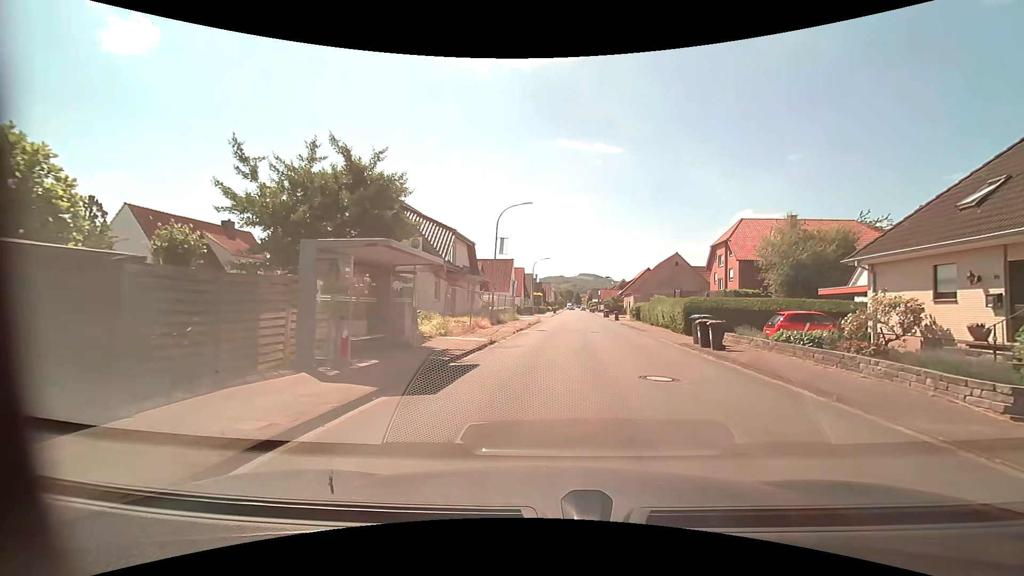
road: residential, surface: asphalt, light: Day
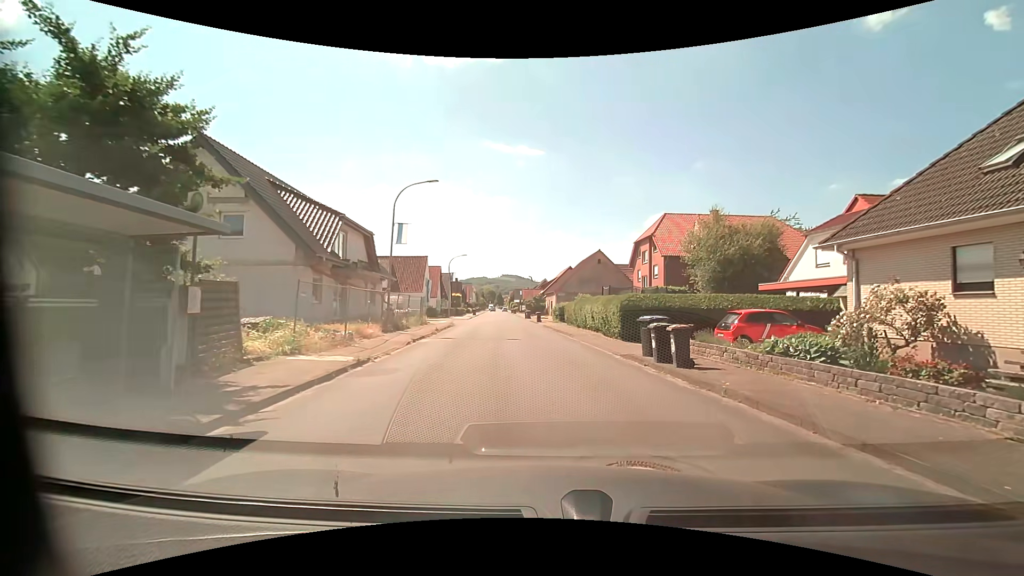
(+0.5, +5.7) m; +10°
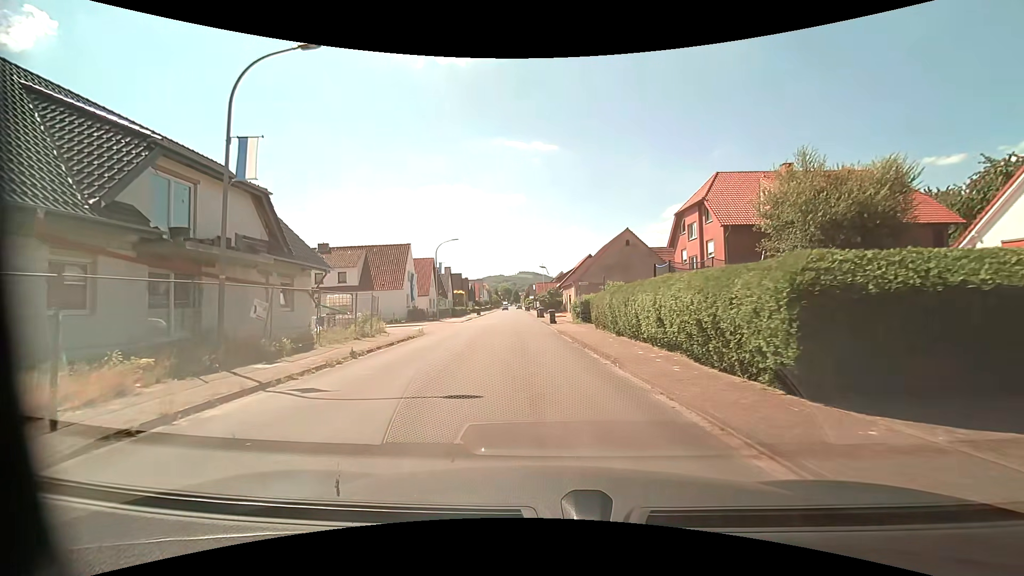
(+0.1, +14.0) m; -2°
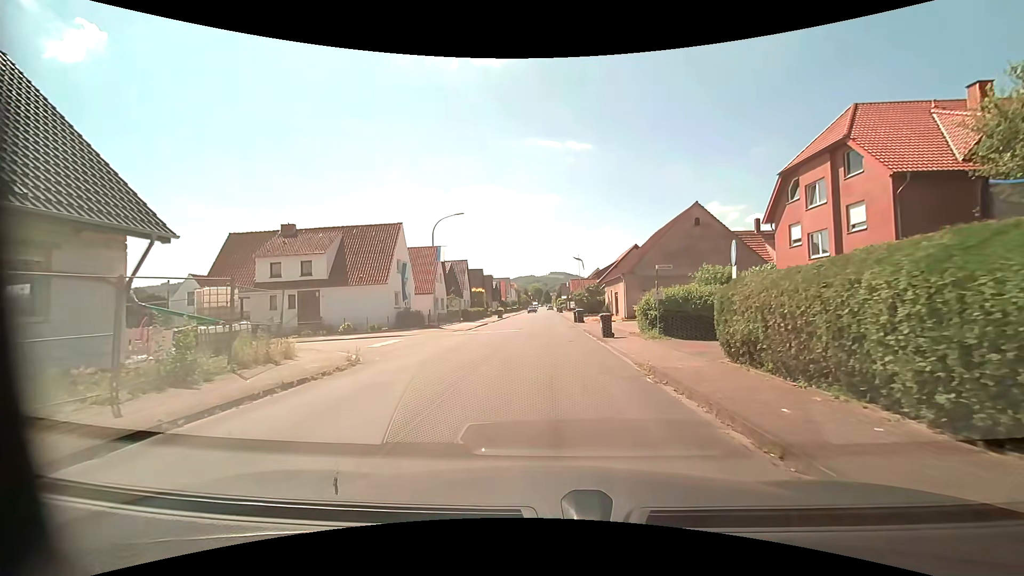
(-0.6, +13.8) m; -4°
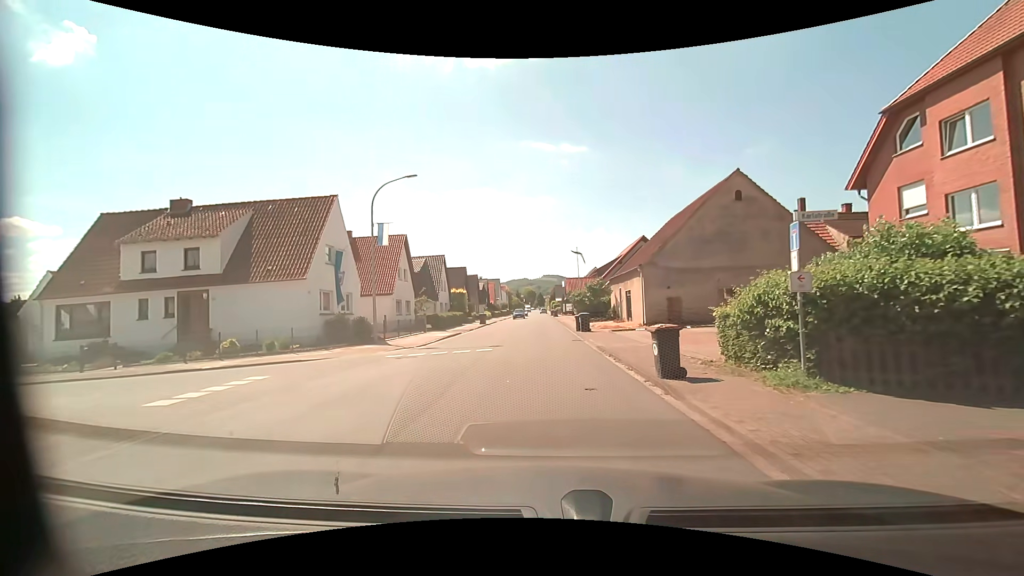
(+0.1, +10.7) m; +1°
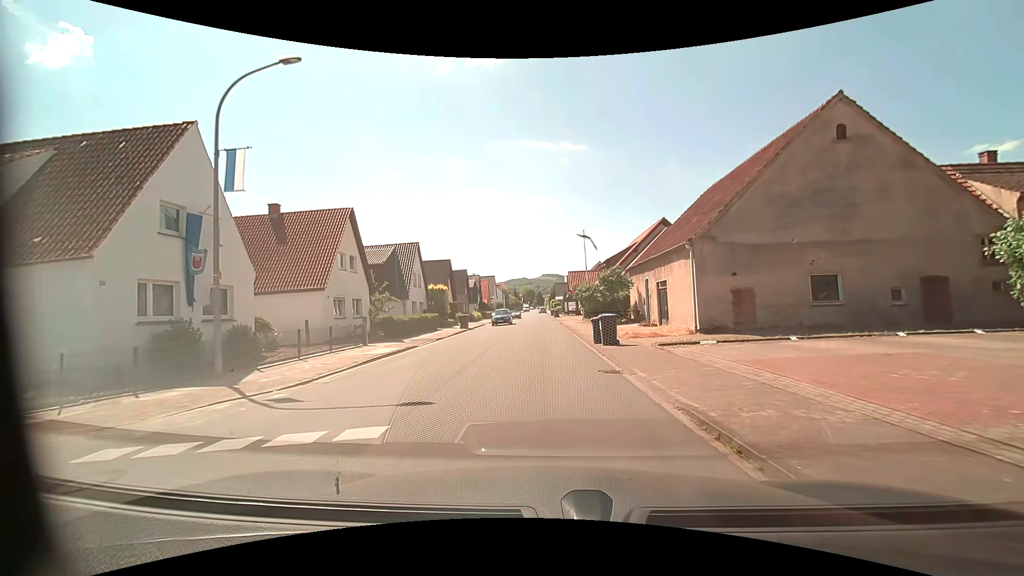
(+0.1, +11.1) m; 0°
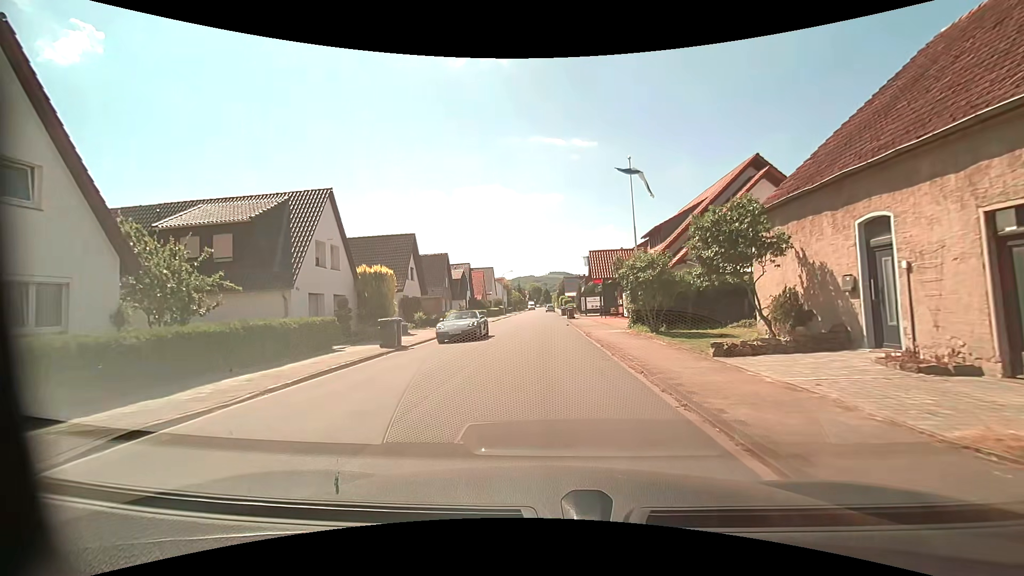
(-0.2, +19.9) m; -1°
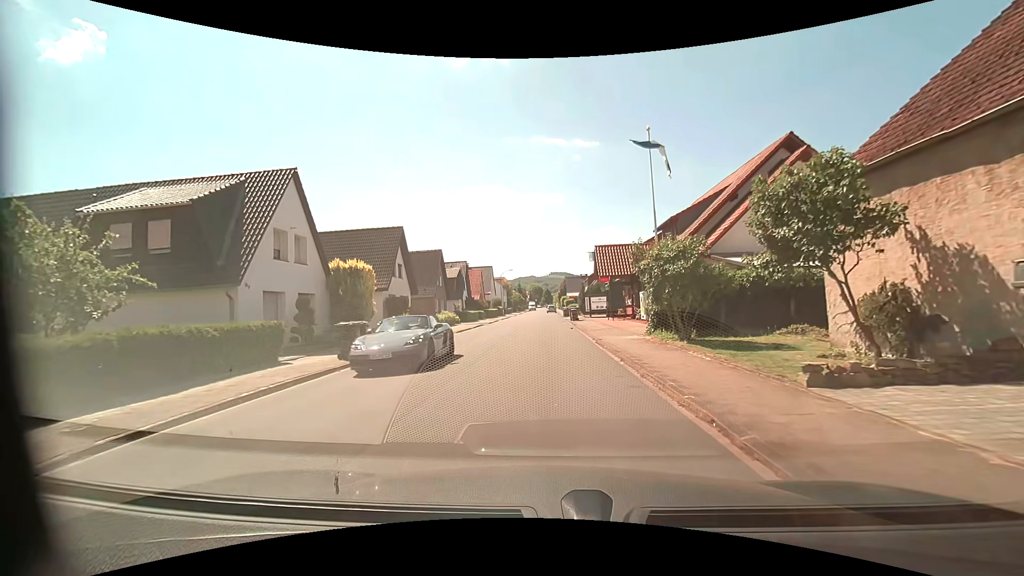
(0.0, +3.8) m; 0°
(0, +10) (0, +20) (0, +30) (0, +40) (0, +50) (0, +60) (0, +70) (0, +80) (-1, +90) (-2, +100) m
